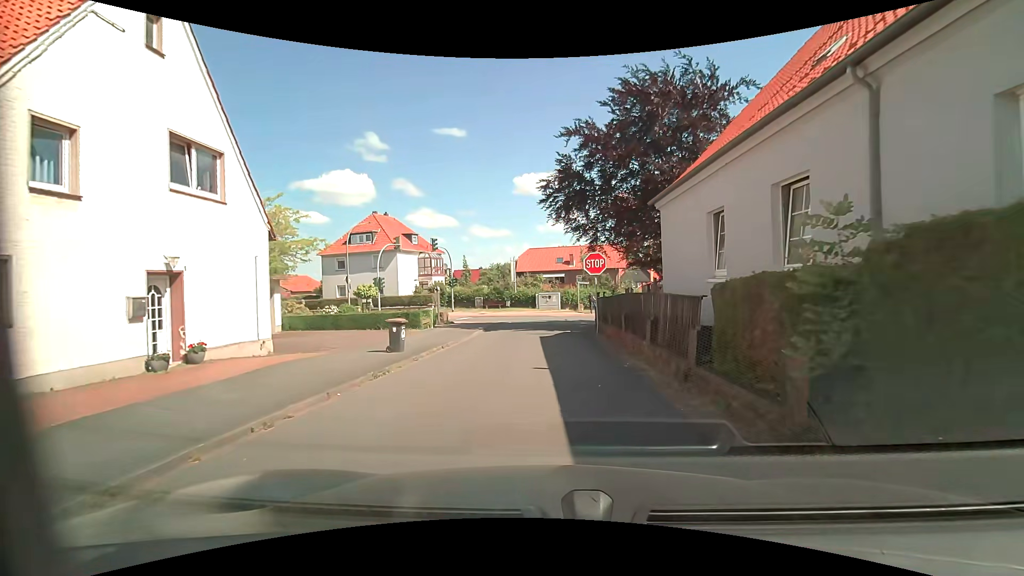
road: residential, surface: asphalt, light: Day
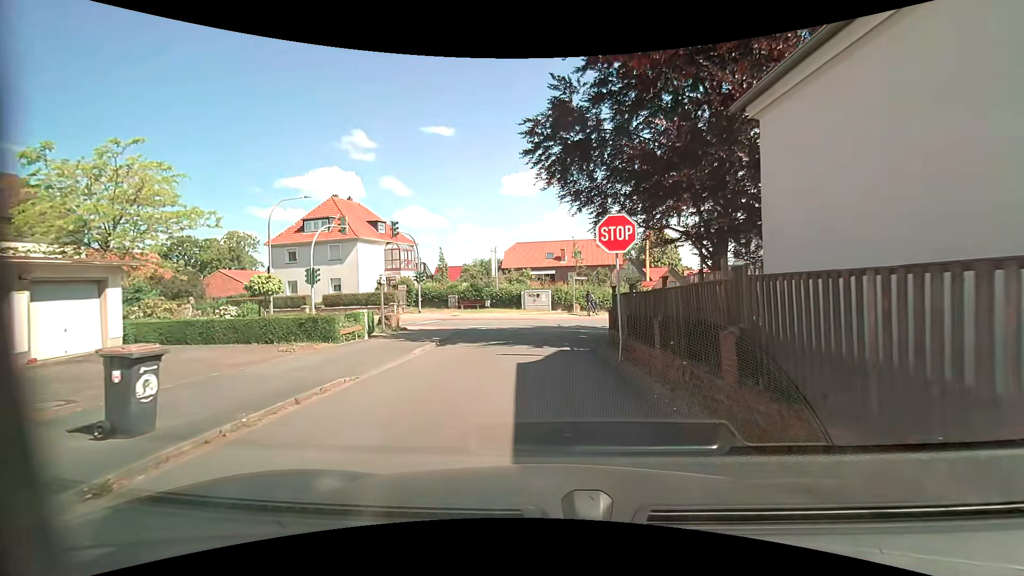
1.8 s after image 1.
(0.0, +8.7) m; 0°
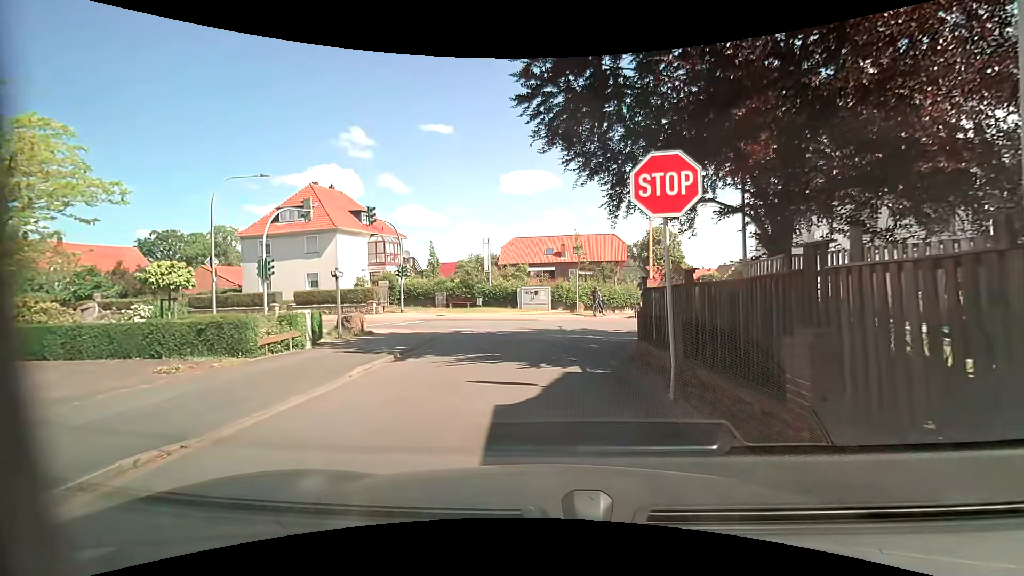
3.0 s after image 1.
(0.0, +4.5) m; +1°
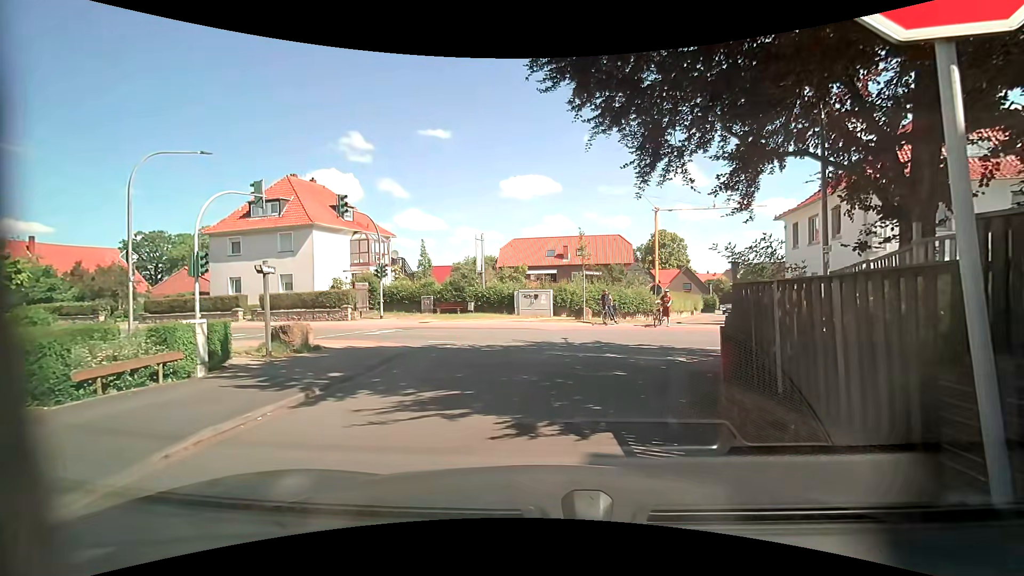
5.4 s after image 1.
(0.0, +4.5) m; 0°
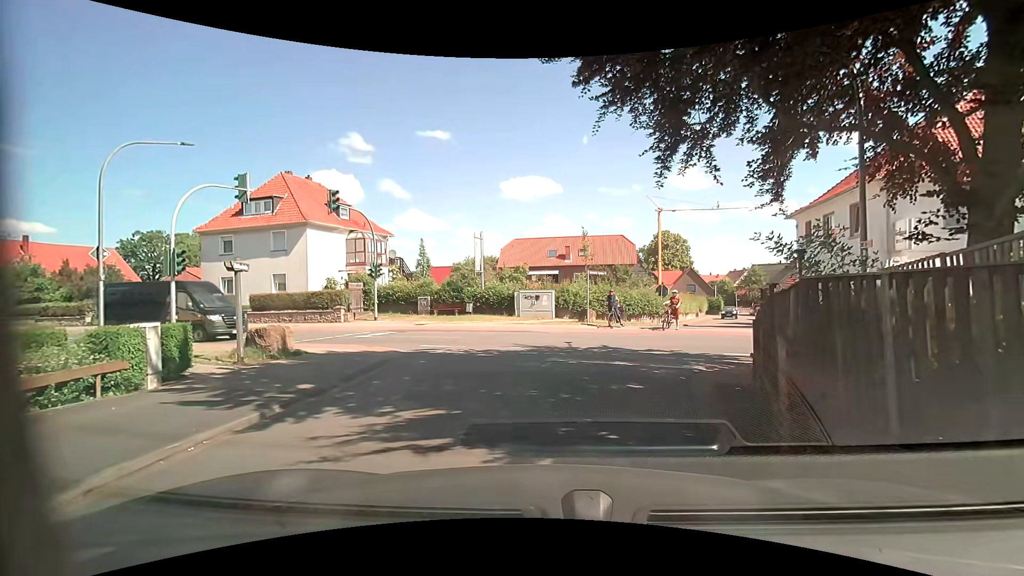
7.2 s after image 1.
(0.0, +1.3) m; 0°
